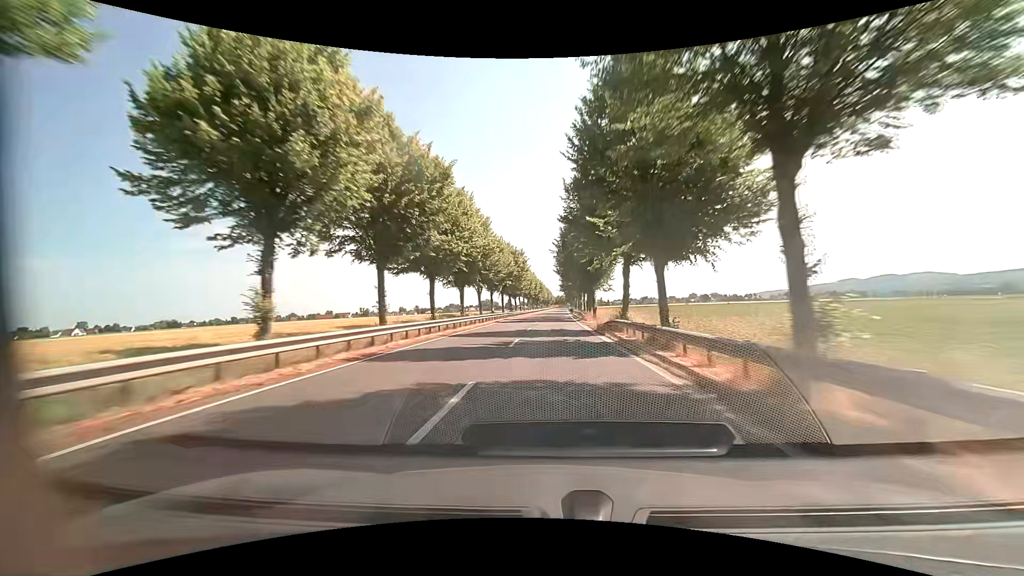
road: primary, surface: asphalt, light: Day
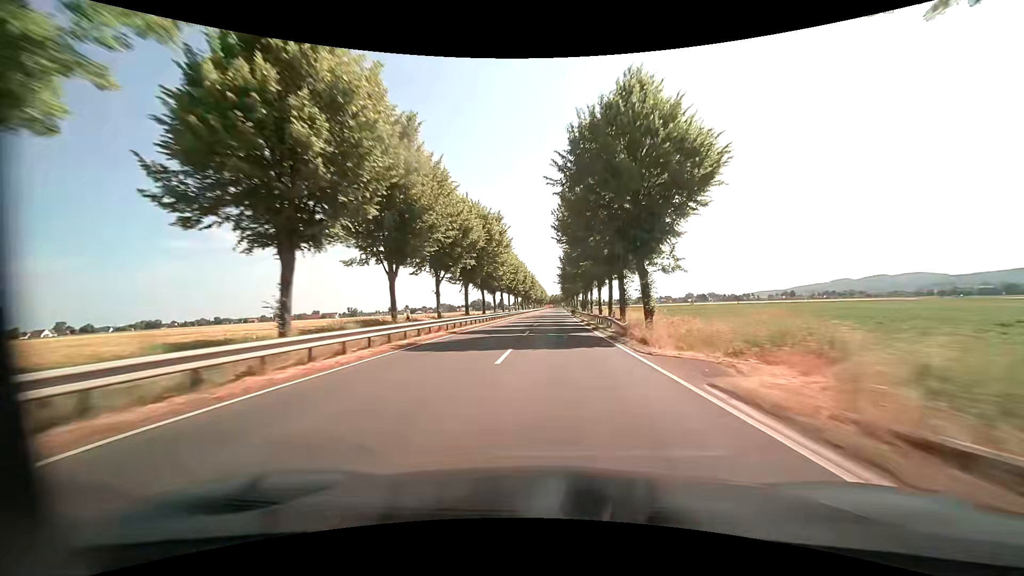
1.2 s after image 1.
(+0.2, +29.1) m; +1°
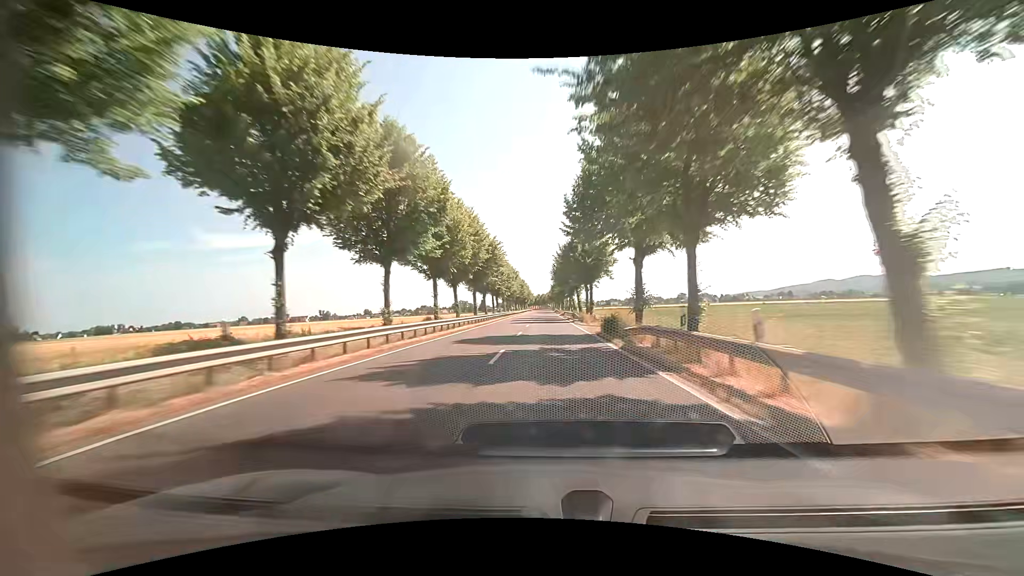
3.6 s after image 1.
(+1.0, +59.7) m; +2°
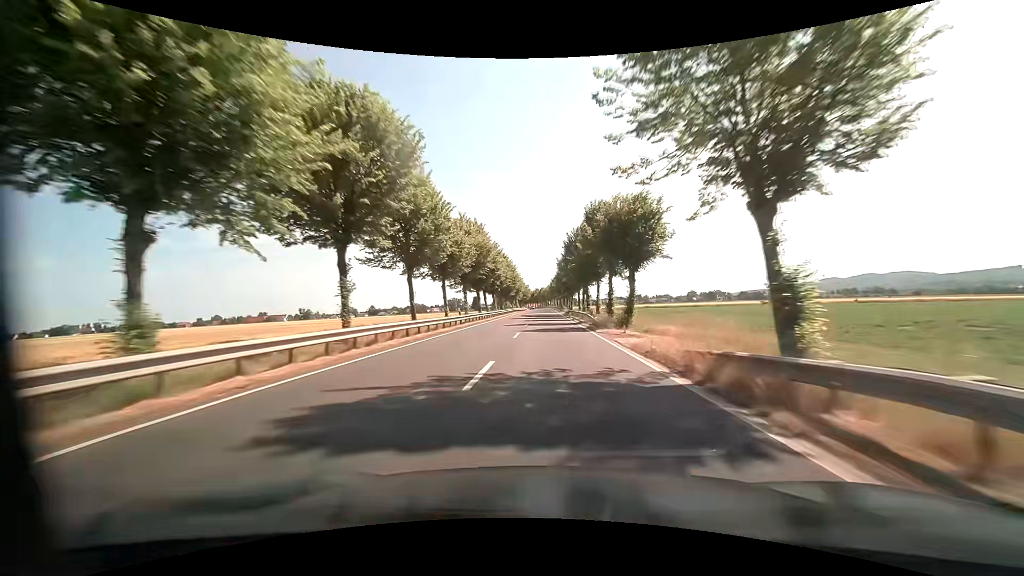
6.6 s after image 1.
(-0.2, +75.5) m; 0°
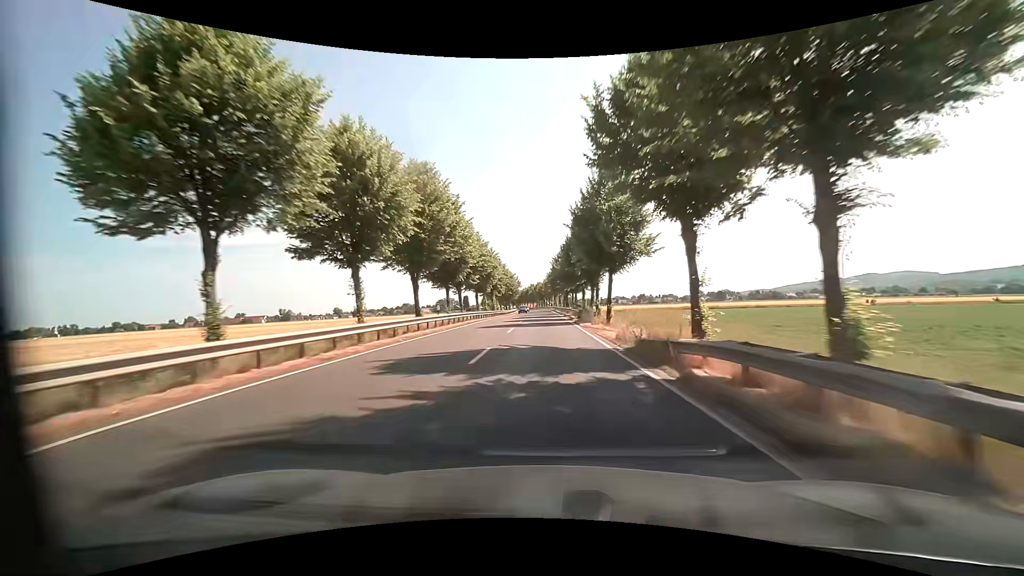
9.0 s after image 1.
(+0.2, +56.6) m; 0°
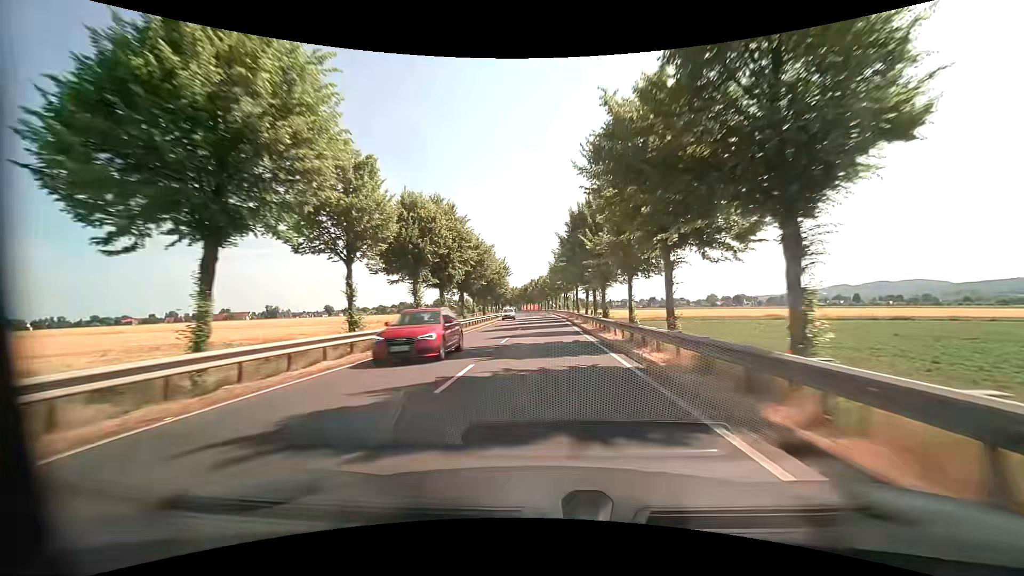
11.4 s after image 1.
(0.0, +50.5) m; 0°
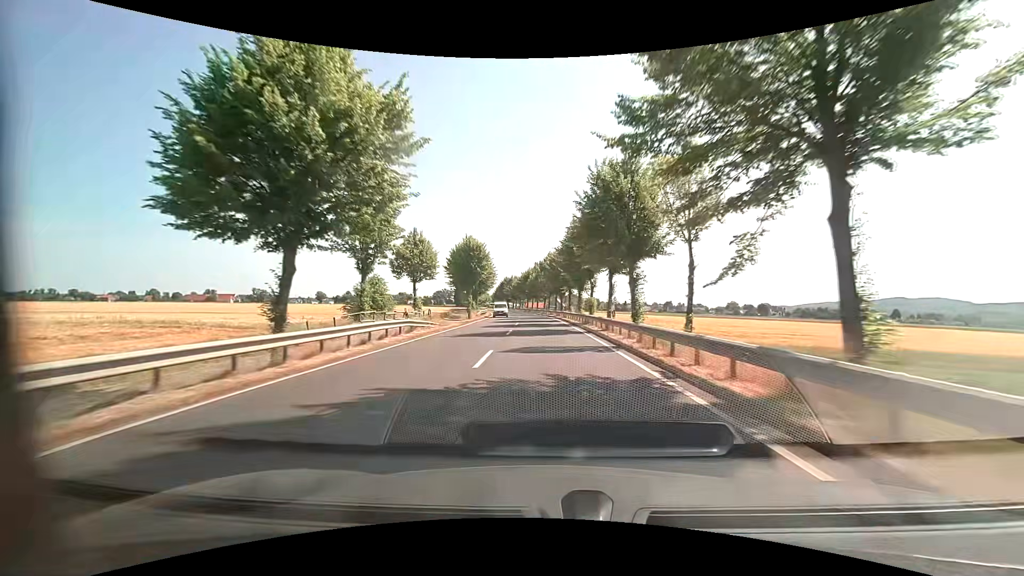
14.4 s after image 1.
(-0.5, +56.5) m; -1°
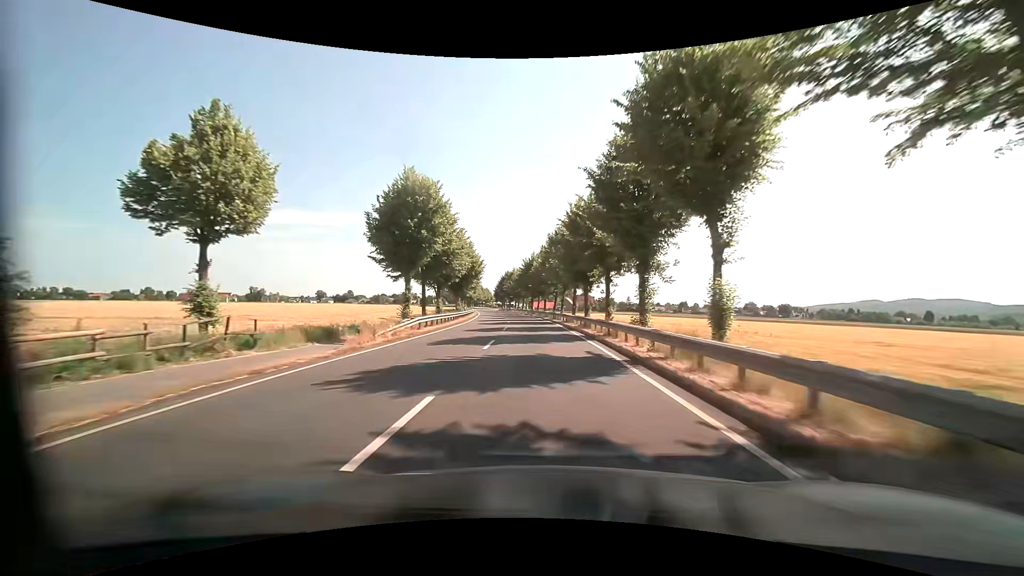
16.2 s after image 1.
(-0.2, +30.9) m; -1°
(0, +10) (0, +20) (-1, +30) (-1, +40) (-2, +50) (-2, +60) (-3, +70) (-5, +80) (-6, +90) (-7, +100) m
